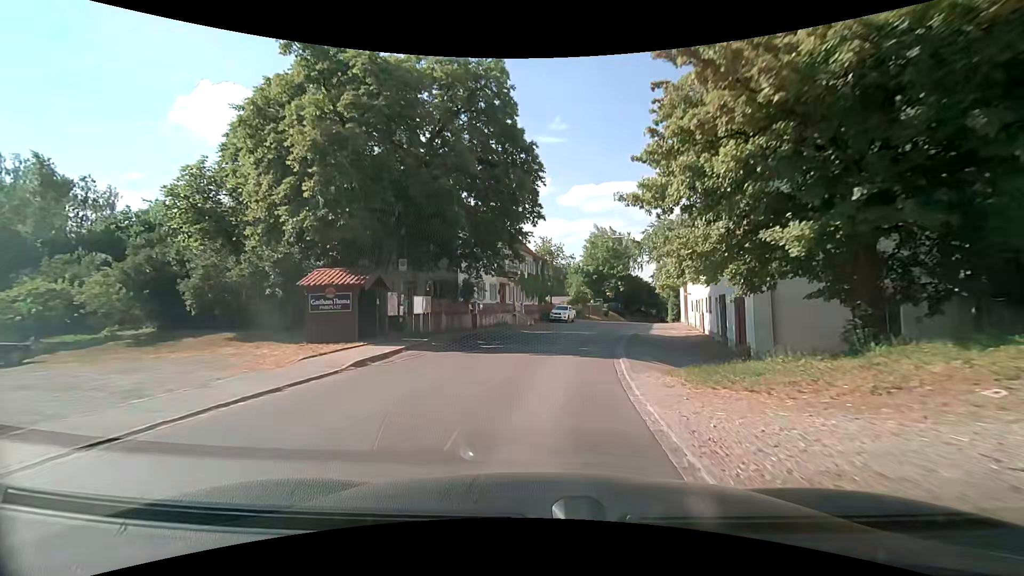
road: secondary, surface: asphalt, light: Day
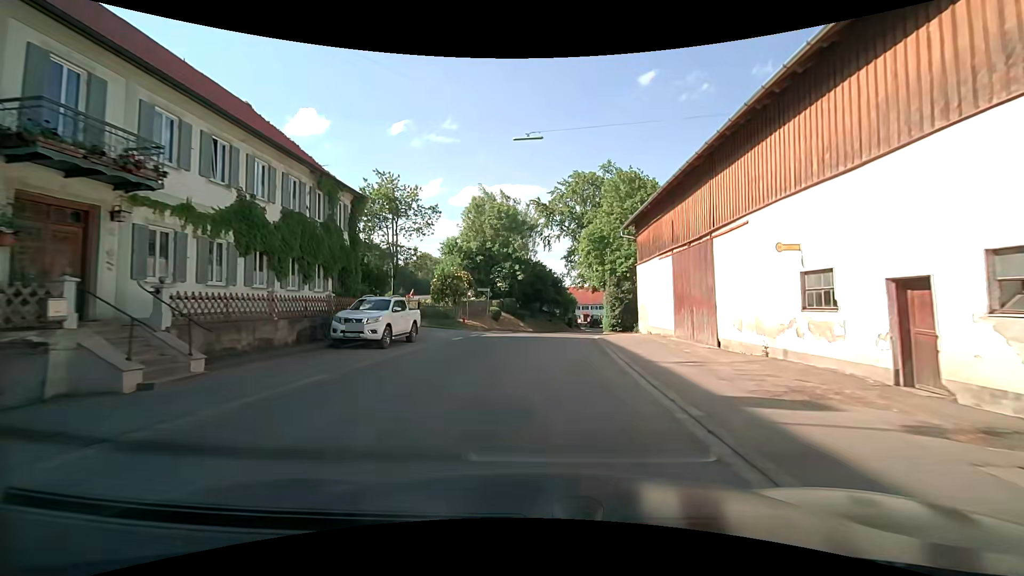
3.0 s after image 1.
(+4.2, +32.9) m; +13°
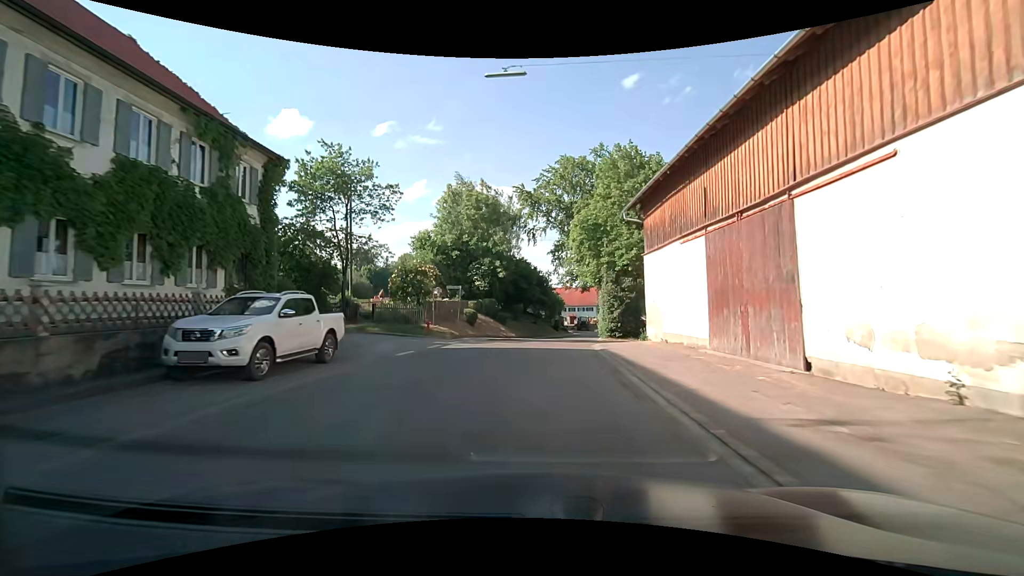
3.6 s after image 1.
(+0.1, +6.8) m; +1°
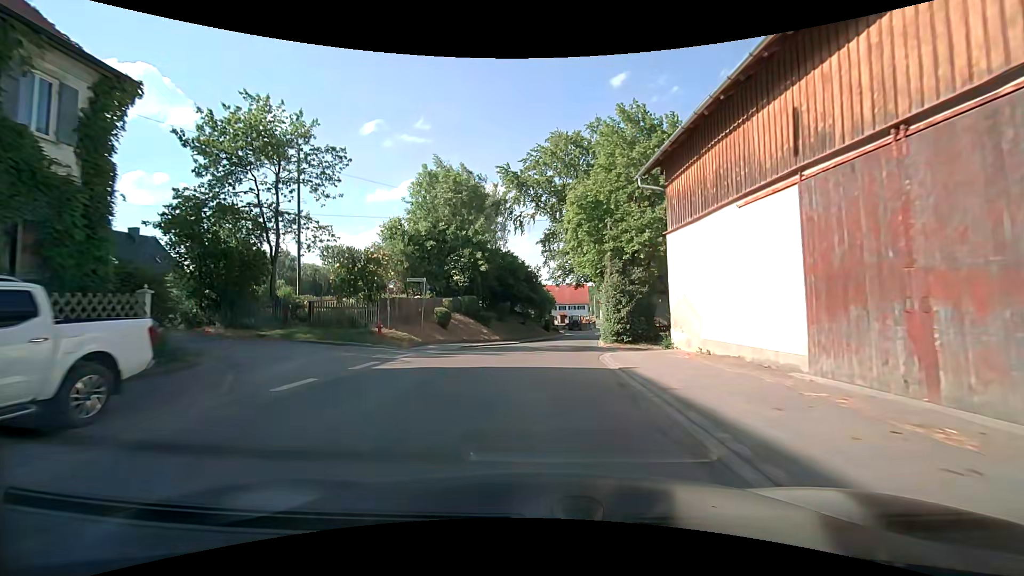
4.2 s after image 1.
(+0.1, +6.7) m; +1°
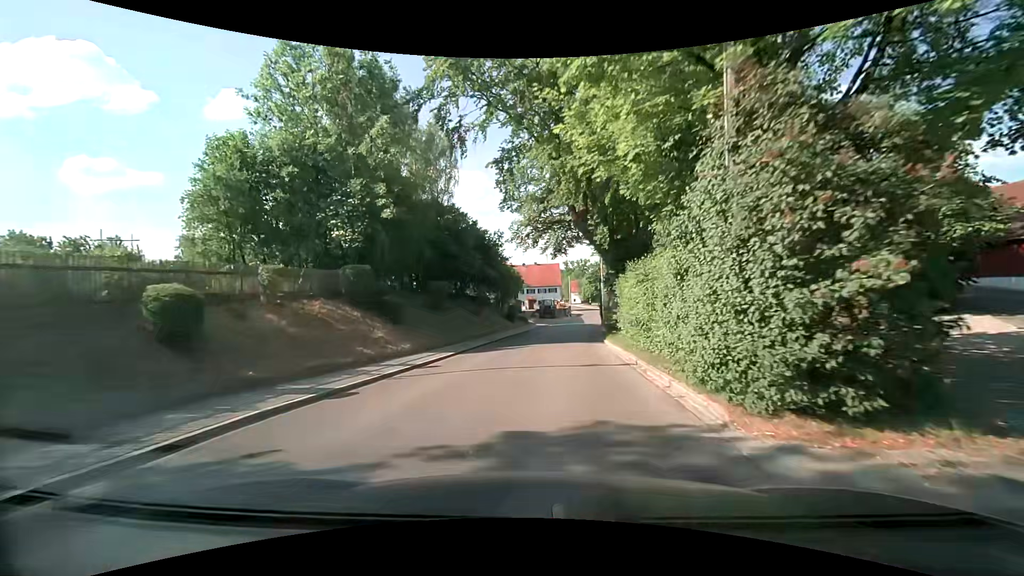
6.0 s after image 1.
(+0.6, +19.8) m; +4°
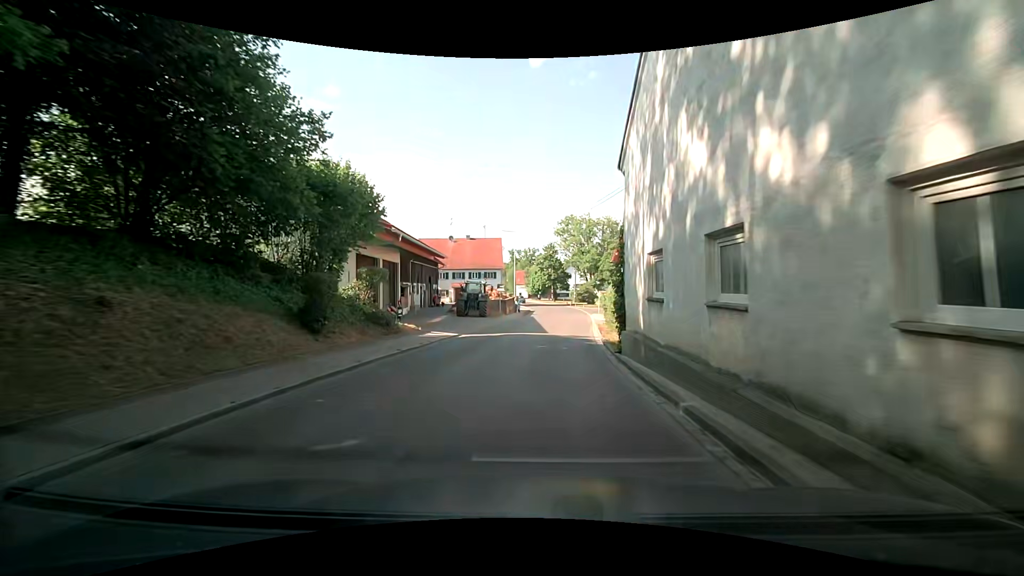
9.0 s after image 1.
(+2.2, +34.5) m; +5°
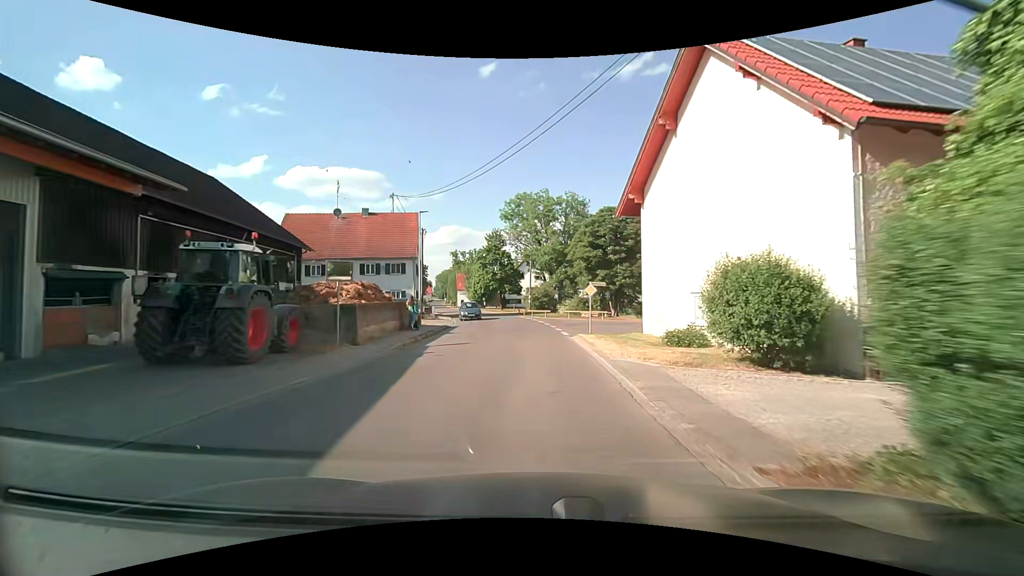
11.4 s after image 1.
(+1.9, +28.3) m; +7°
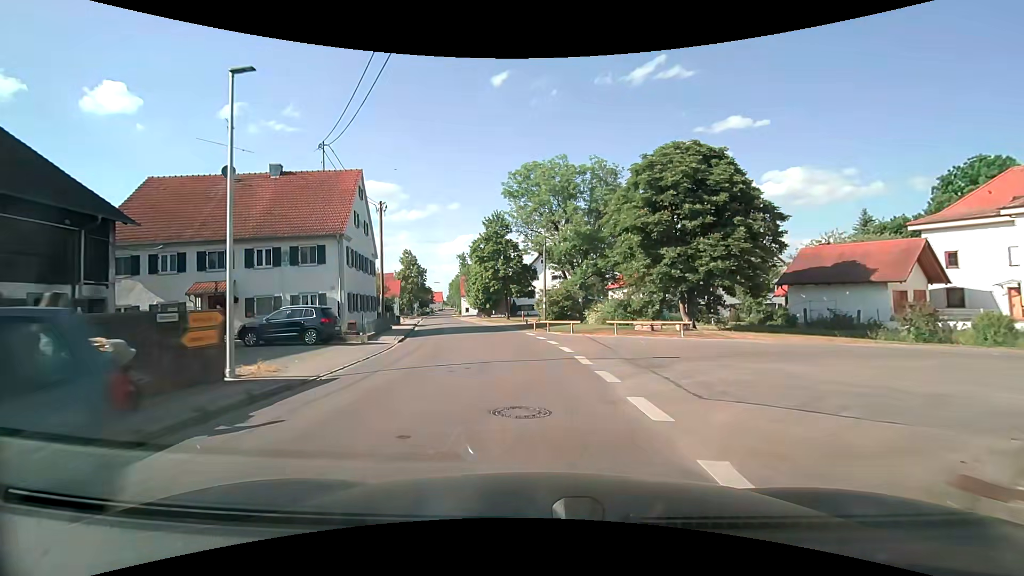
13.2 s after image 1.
(+0.1, +20.5) m; -2°
(0, +10) (-1, +20) (-3, +30) (-5, +40) (-7, +49) (-9, +59) (-12, +69) (-14, +79) (-16, +88) (-18, +98) m
